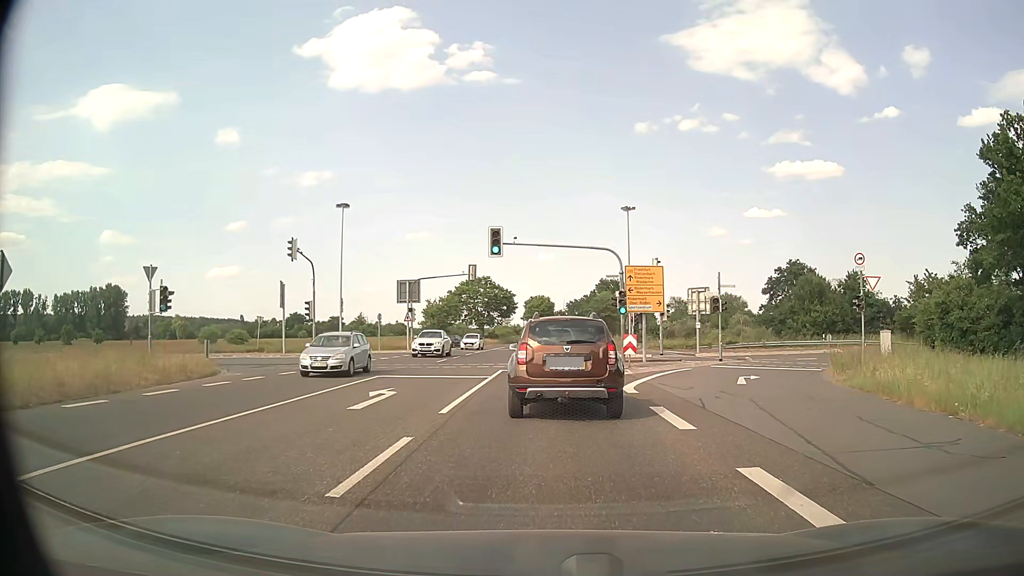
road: primary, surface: asphalt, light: Day
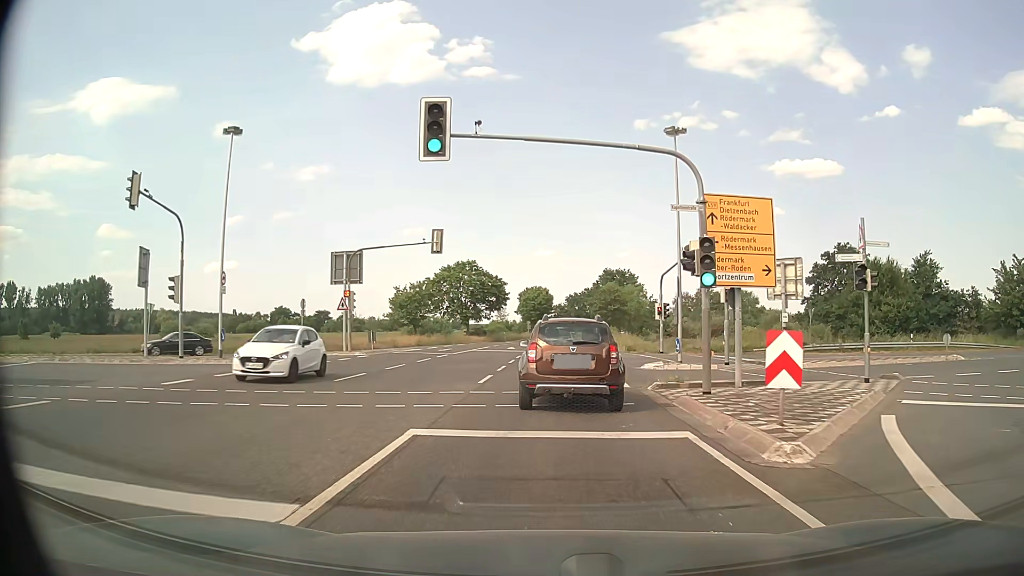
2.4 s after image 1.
(0.0, +17.7) m; 0°
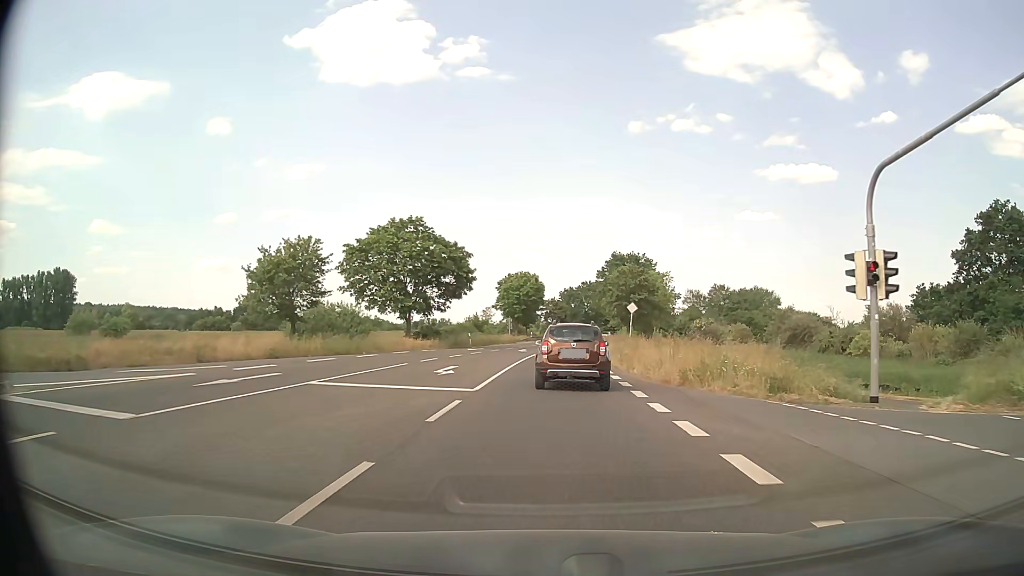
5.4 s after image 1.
(+0.2, +32.7) m; 0°
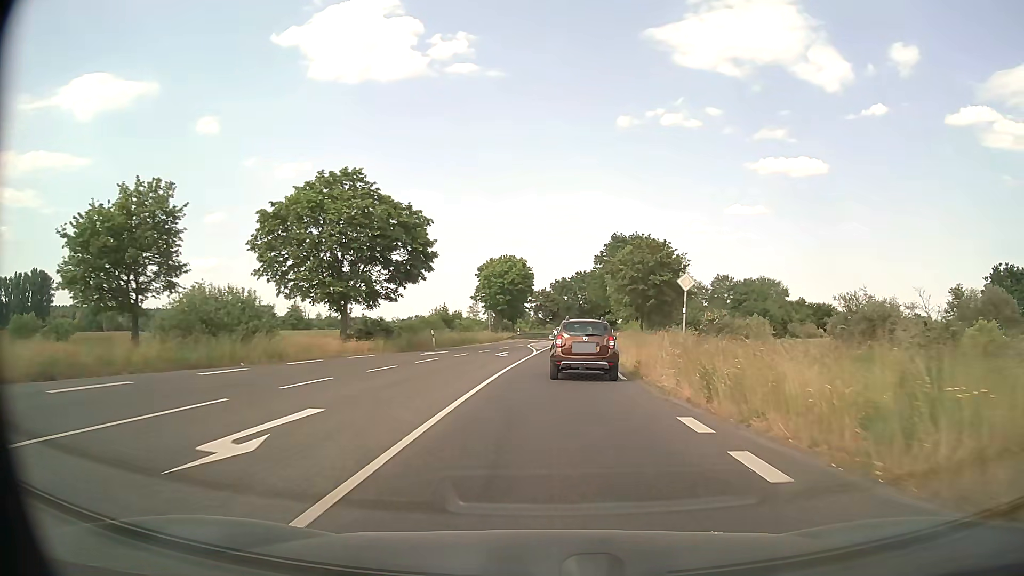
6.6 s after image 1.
(+0.1, +15.5) m; +1°
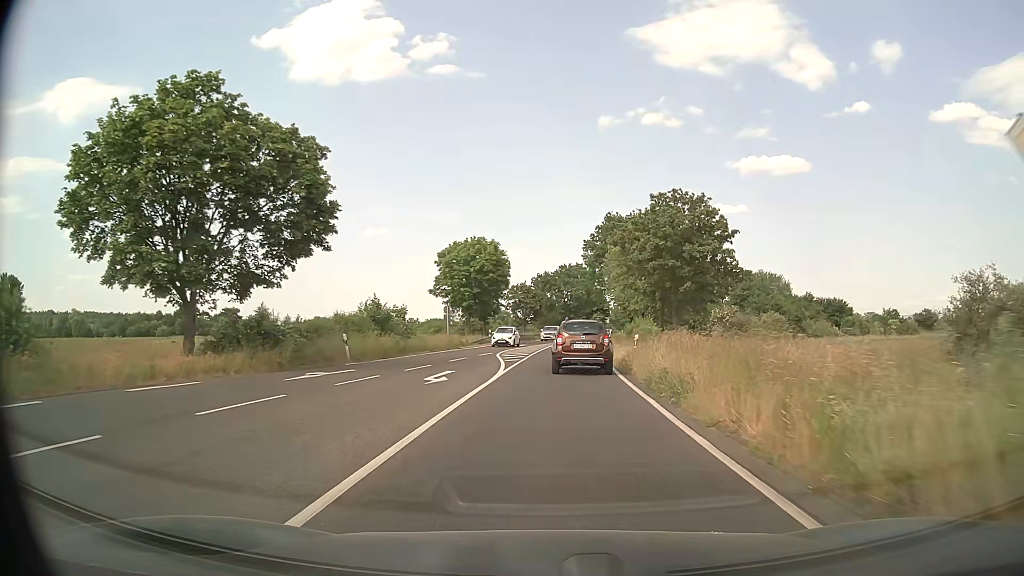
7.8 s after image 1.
(+0.3, +16.1) m; +2°
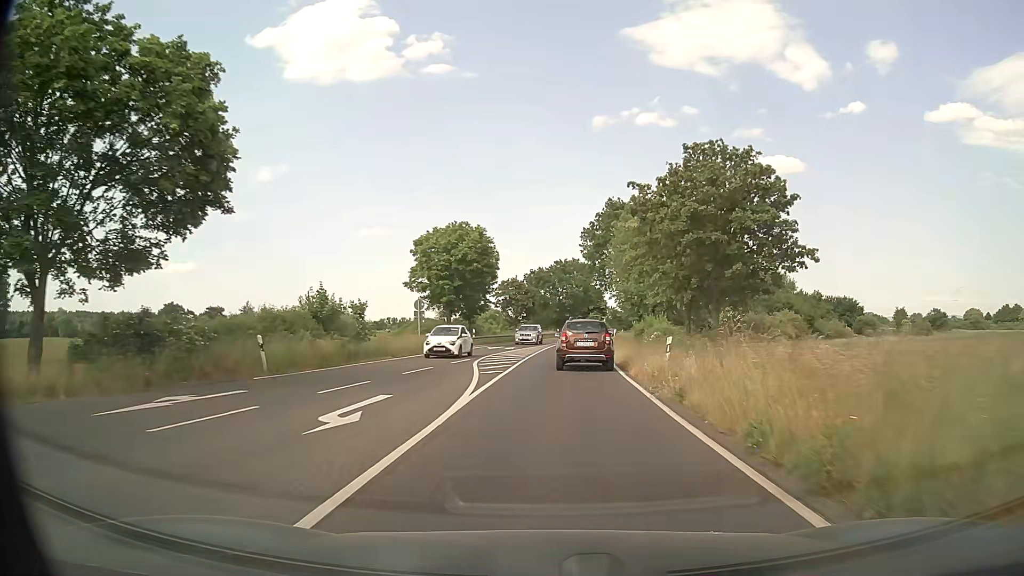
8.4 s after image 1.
(0.0, +8.2) m; 0°
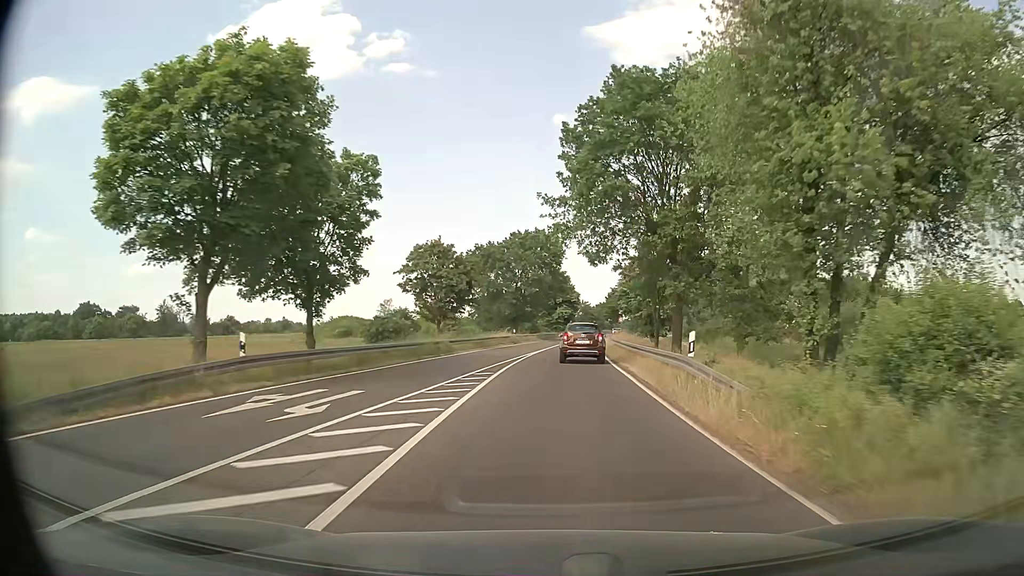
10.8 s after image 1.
(+0.9, +34.1) m; +3°
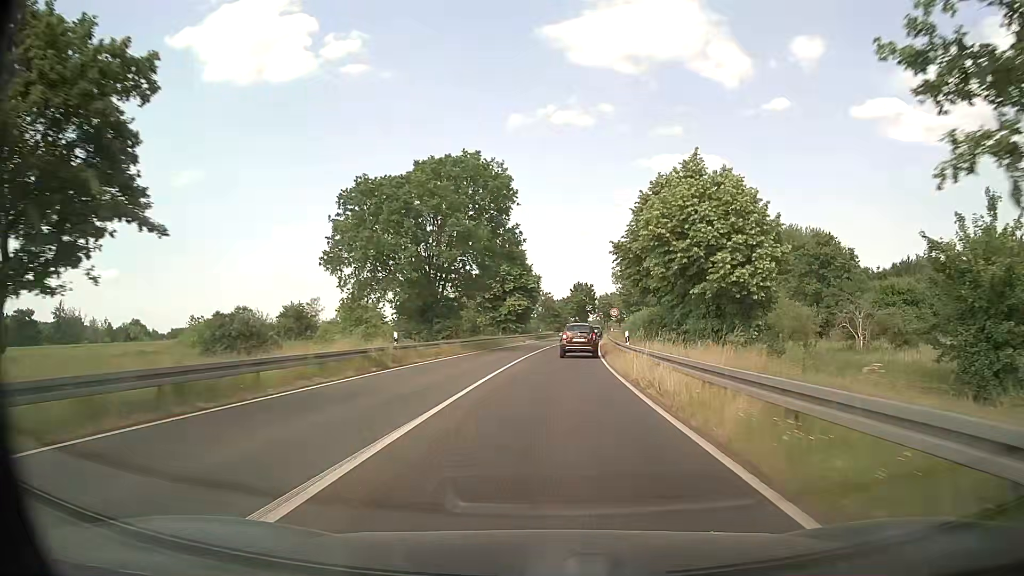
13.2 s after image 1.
(+1.4, +36.1) m; +4°
(0, +10) (0, +20) (+1, +30) (+1, +40) (+2, +50) (+3, +60) (+4, +70) (+5, +80) (+6, +90) (+8, +100) m
